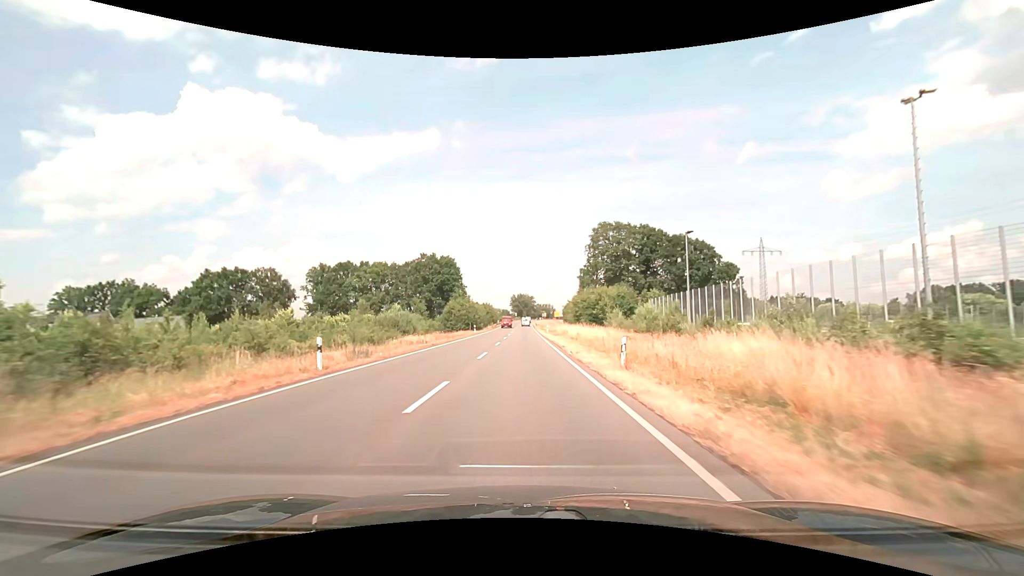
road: secondary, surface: asphalt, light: Day
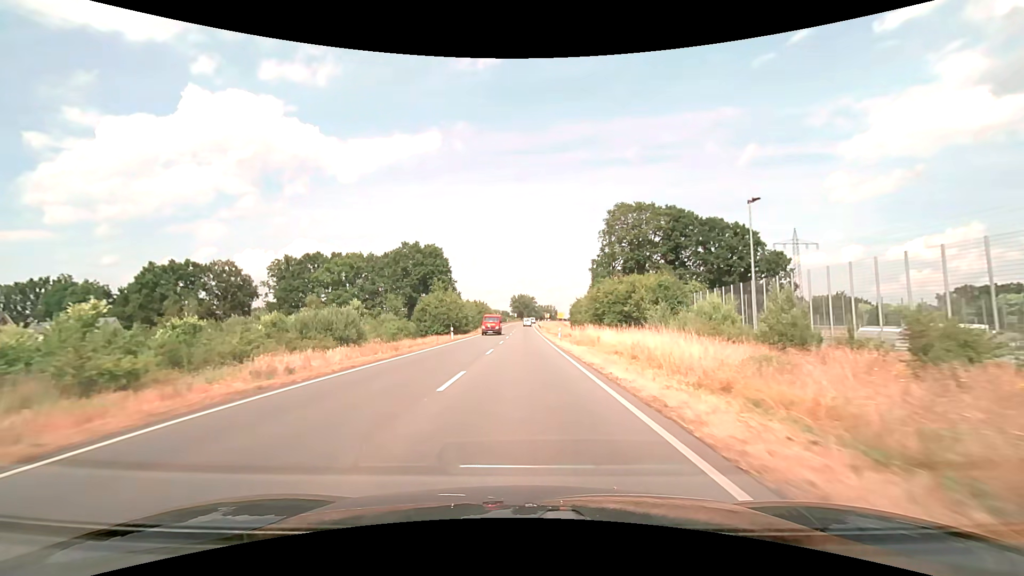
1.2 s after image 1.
(0.0, +21.4) m; 0°
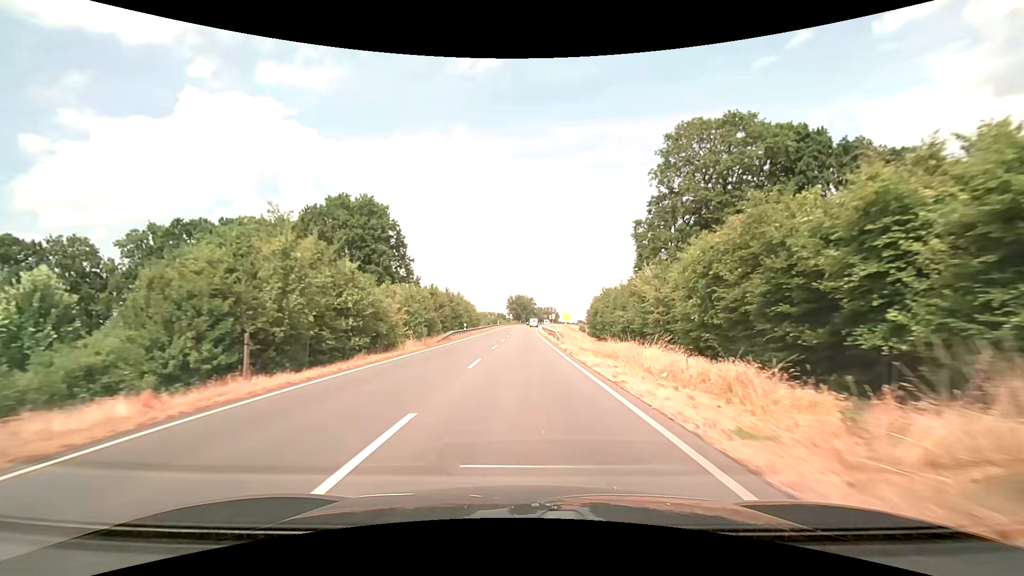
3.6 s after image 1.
(0.0, +42.9) m; 0°
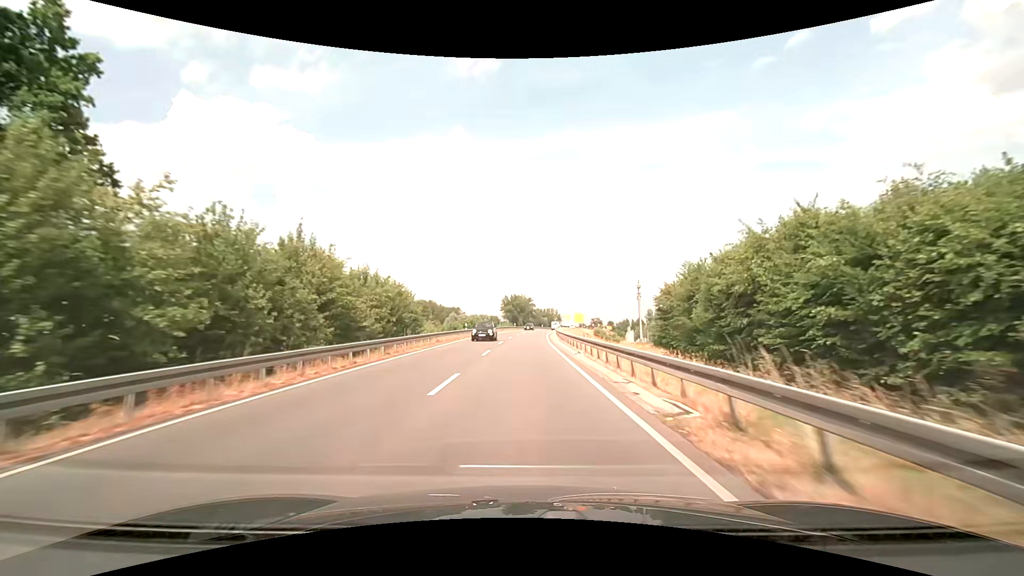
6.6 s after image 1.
(+0.1, +53.5) m; 0°
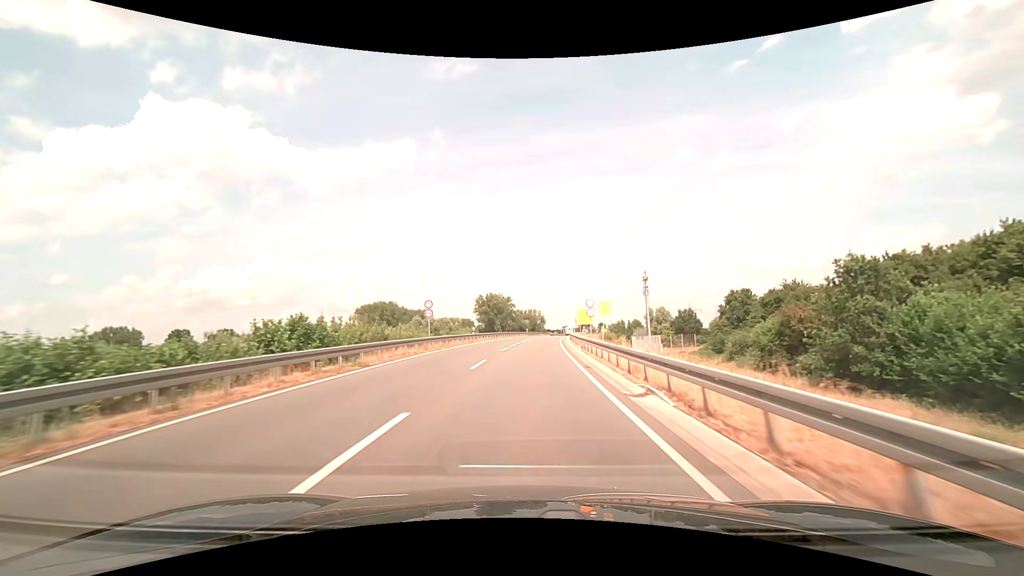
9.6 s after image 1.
(+0.8, +53.5) m; +2°
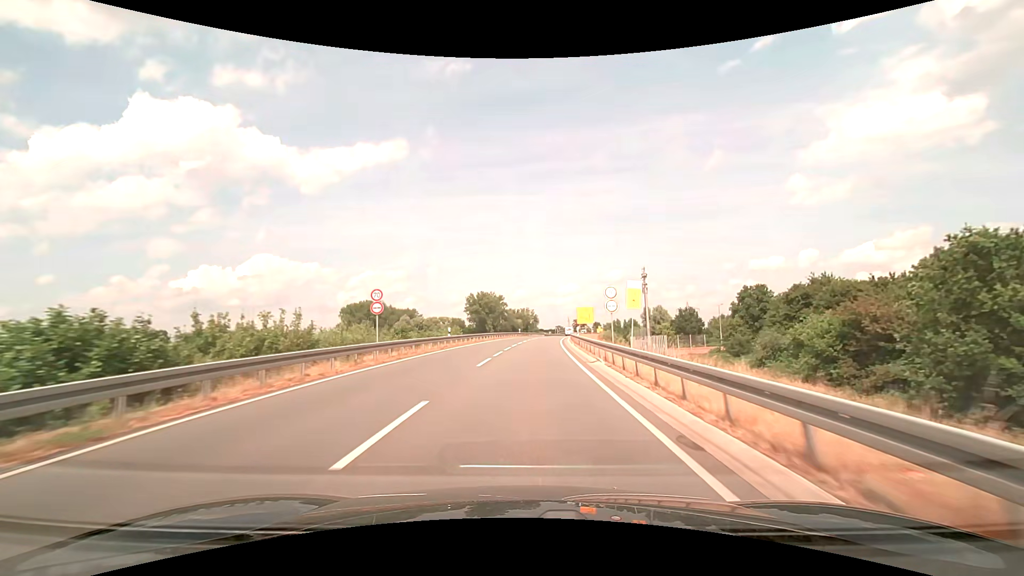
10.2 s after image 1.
(+0.1, +10.7) m; +1°
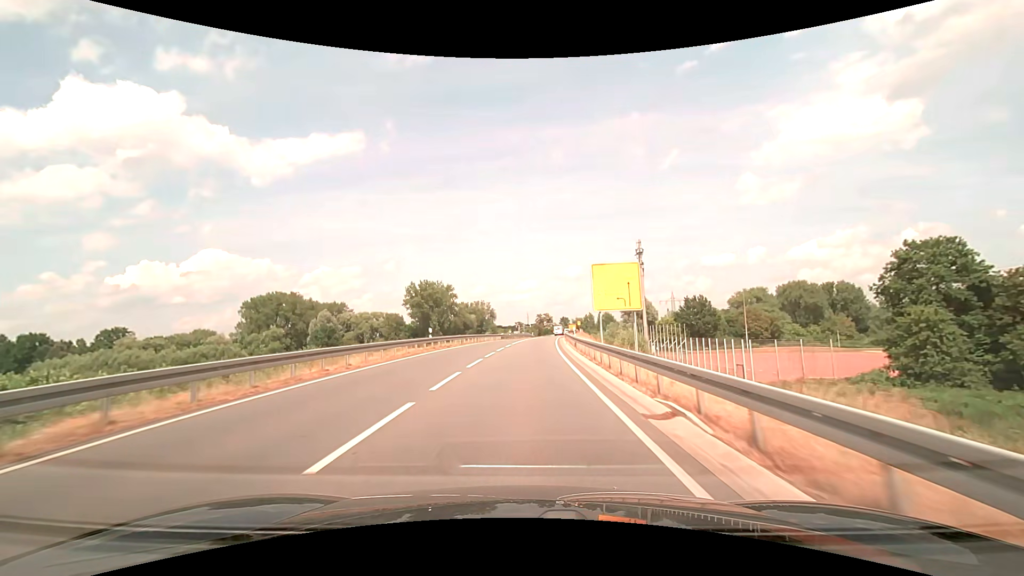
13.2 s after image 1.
(+2.4, +53.7) m; +5°
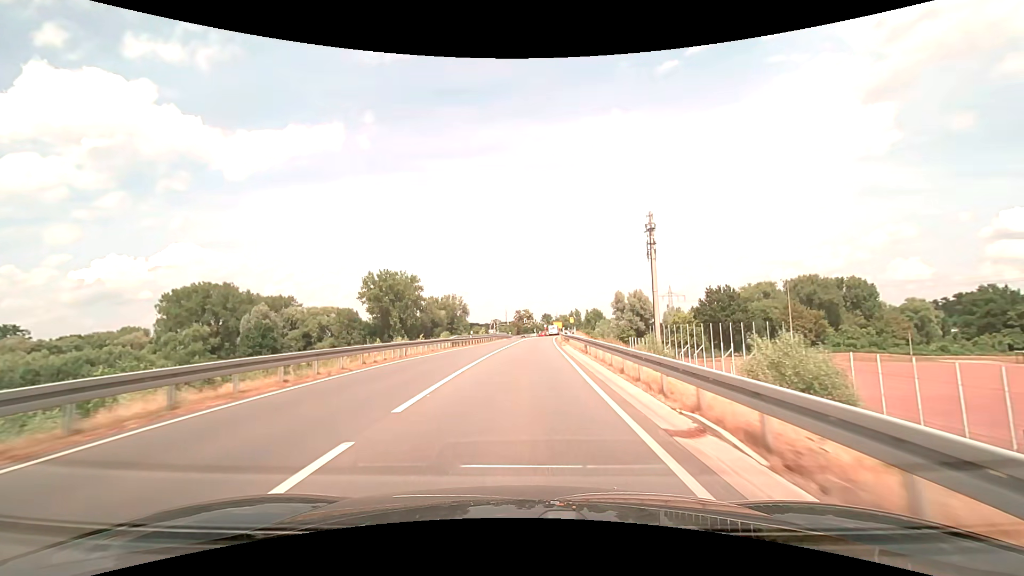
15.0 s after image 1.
(+0.7, +32.5) m; +2°
(0, +10) (0, +20) (+1, +30) (+1, +40) (+2, +50) (+2, +60) (+3, +70) (+4, +80) (+5, +90) (+6, +100) m
